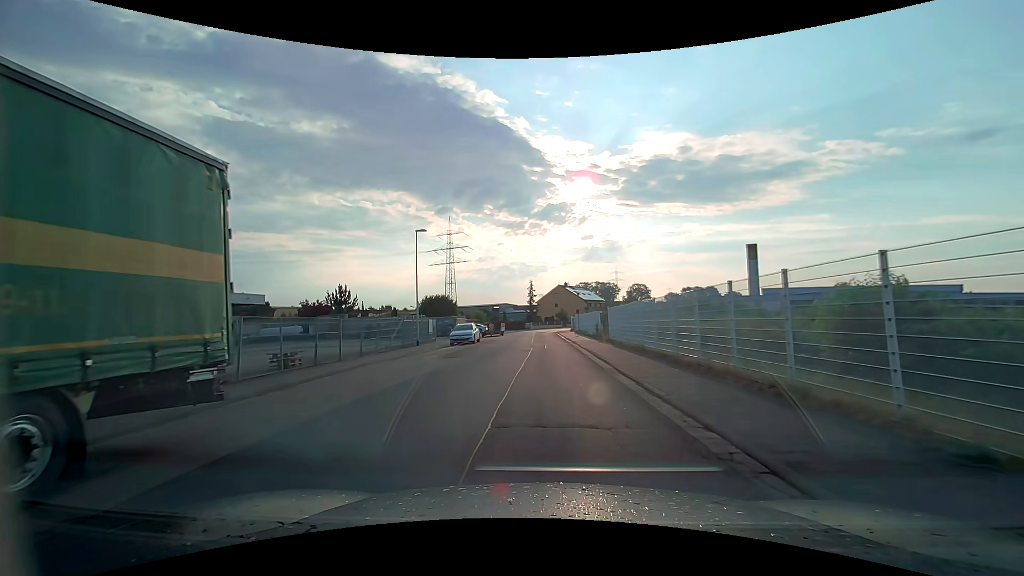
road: unclassified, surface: asphalt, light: Day
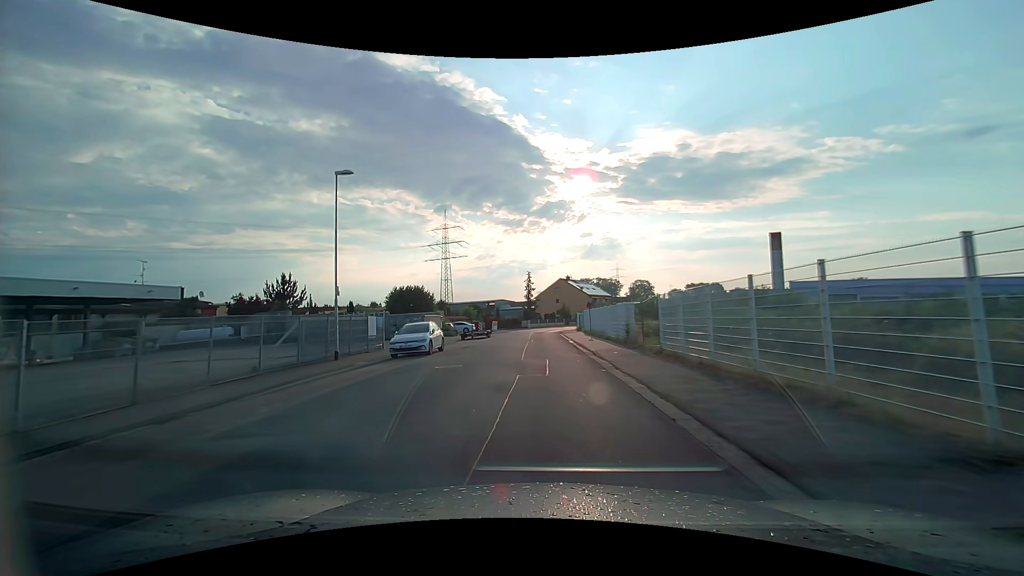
(-0.1, +14.0) m; 0°
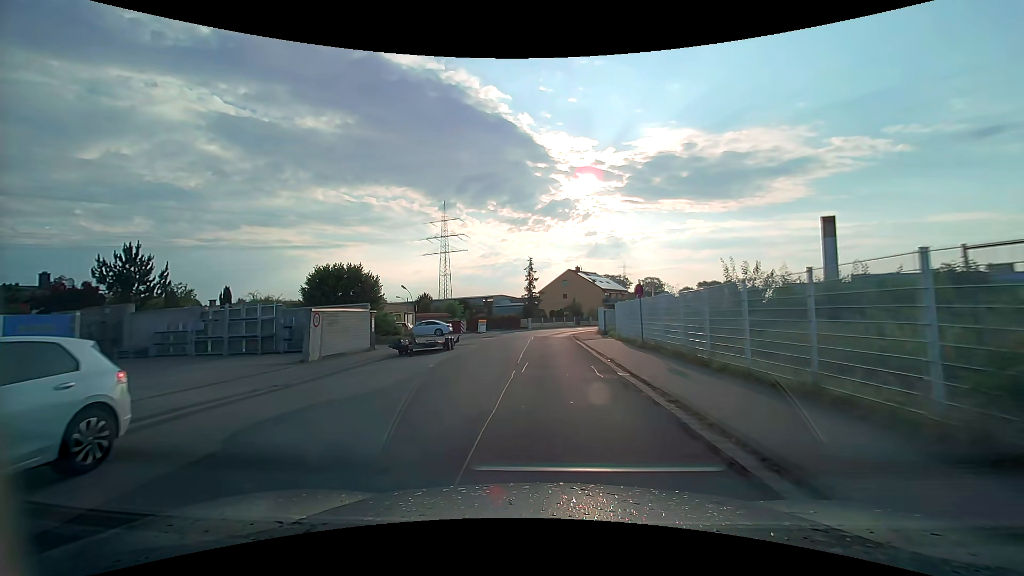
(-0.2, +19.5) m; -1°
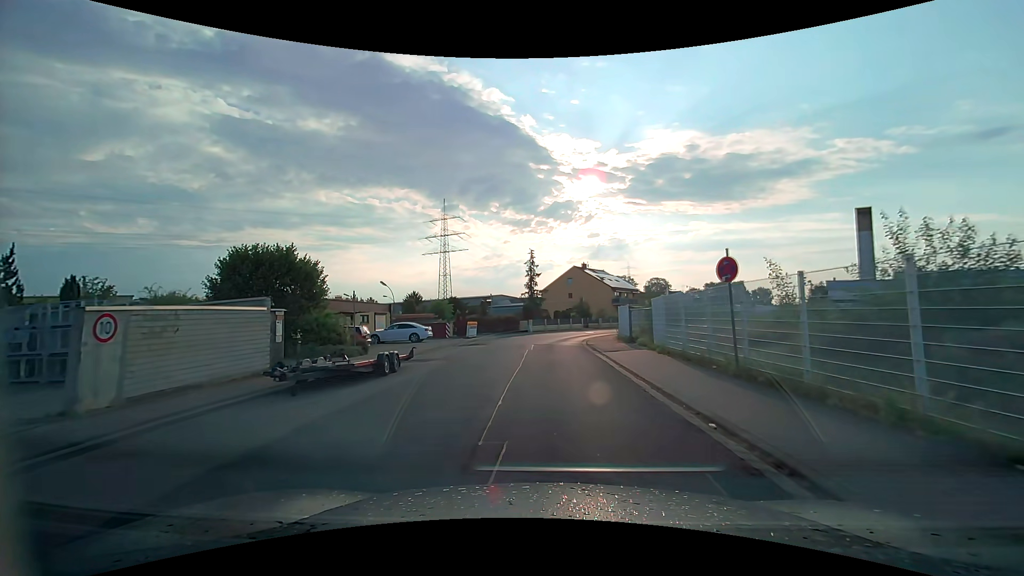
(0.0, +9.7) m; 0°
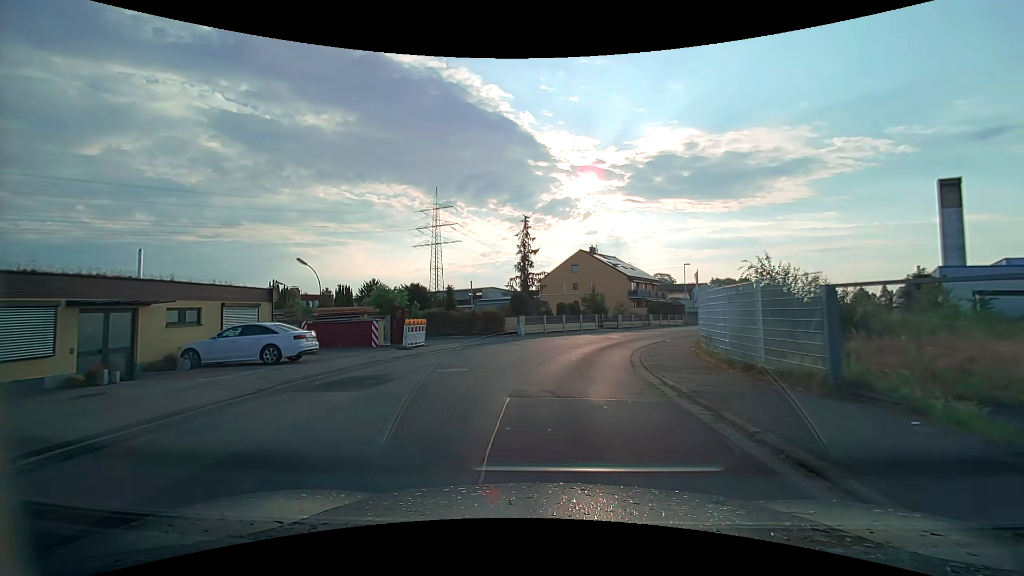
(-0.1, +19.1) m; 0°
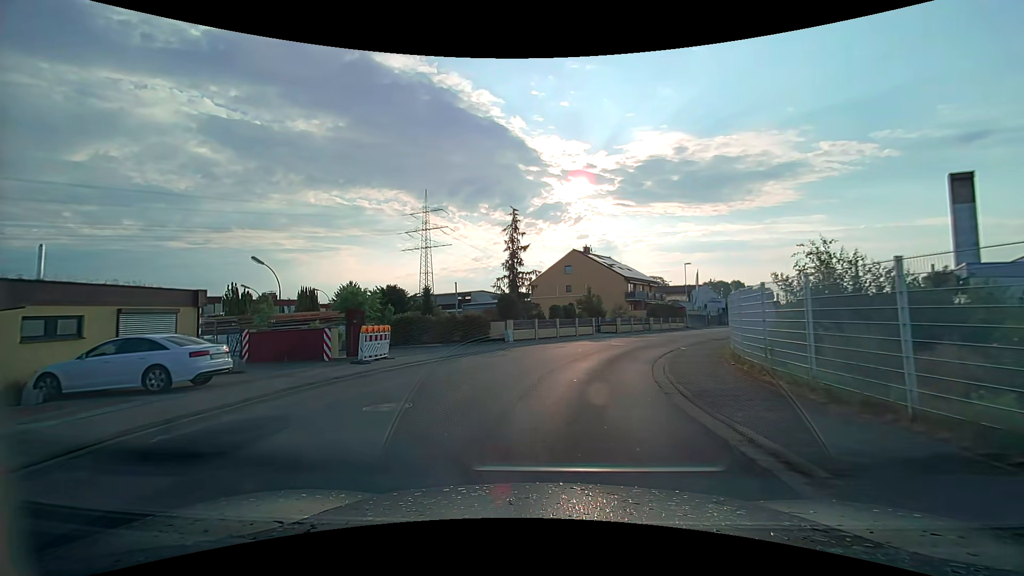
(+0.1, +4.7) m; +2°
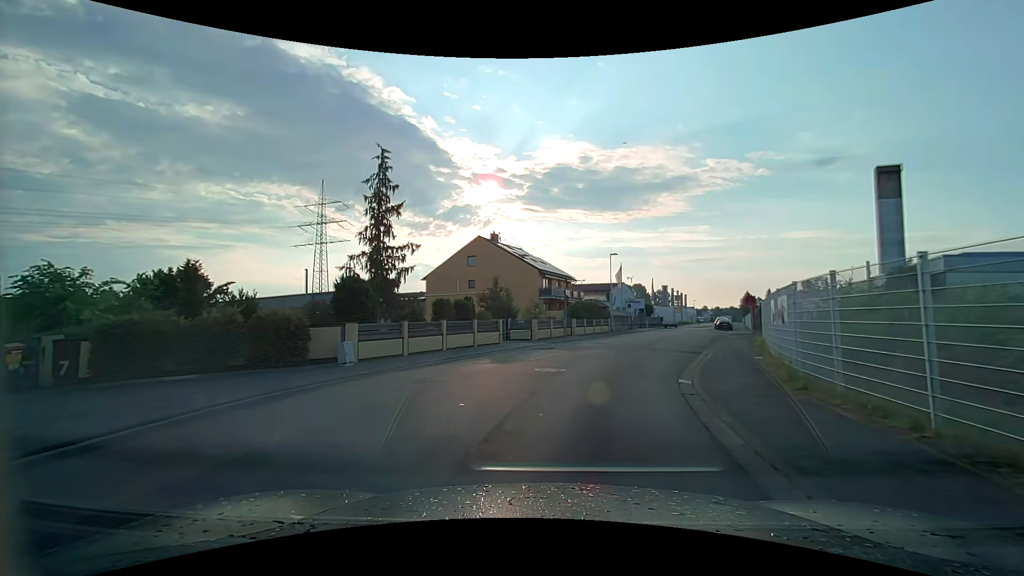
(+0.8, +13.8) m; +9°
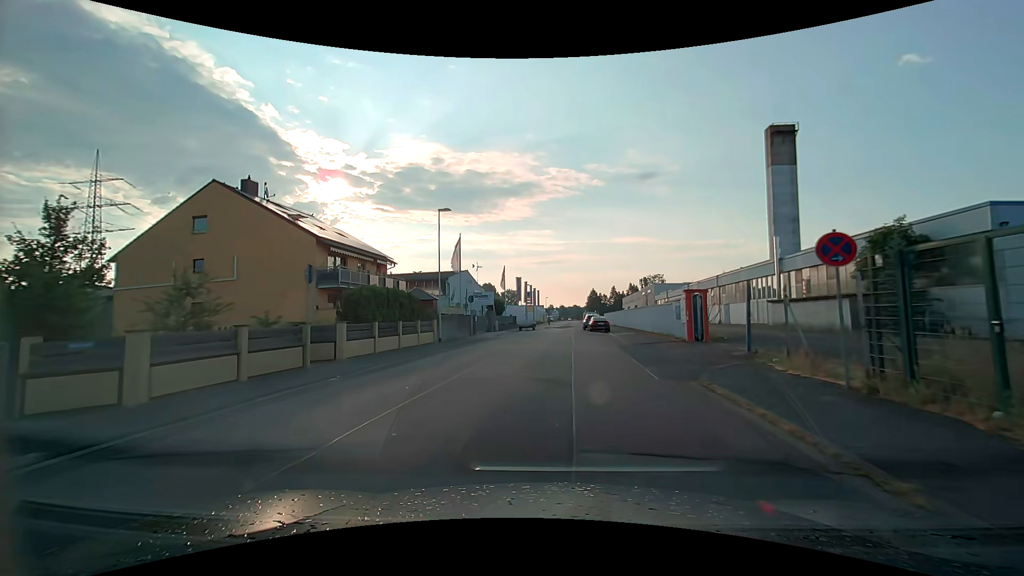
(+4.1, +22.2) m; +18°
(0, +10) (+1, +20) (+1, +30) (+1, +40) (+2, +50) (+3, +60) (+3, +70) (+4, +80) (+5, +90) (+6, +100) m
